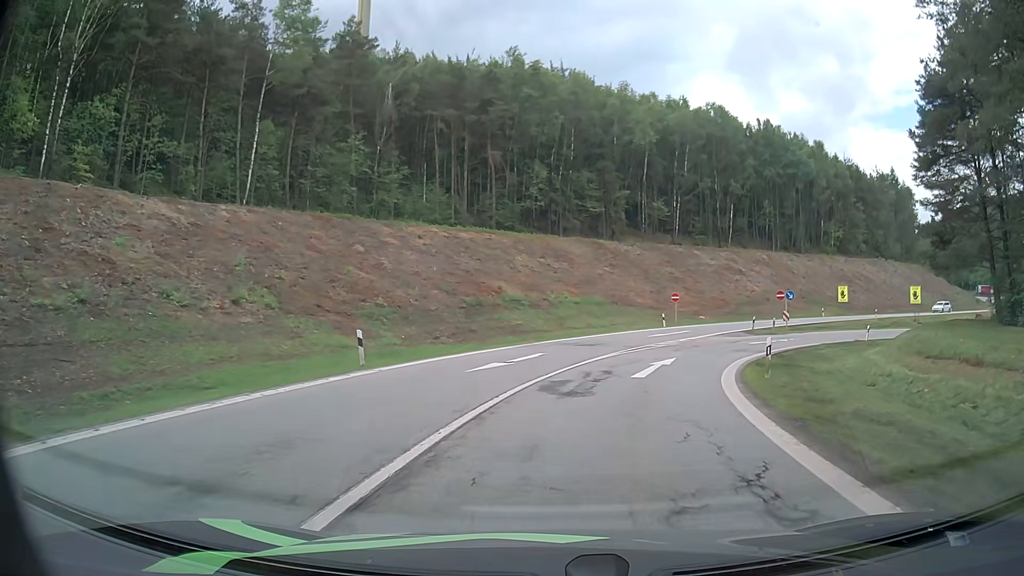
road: motorway_link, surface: asphalt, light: Day
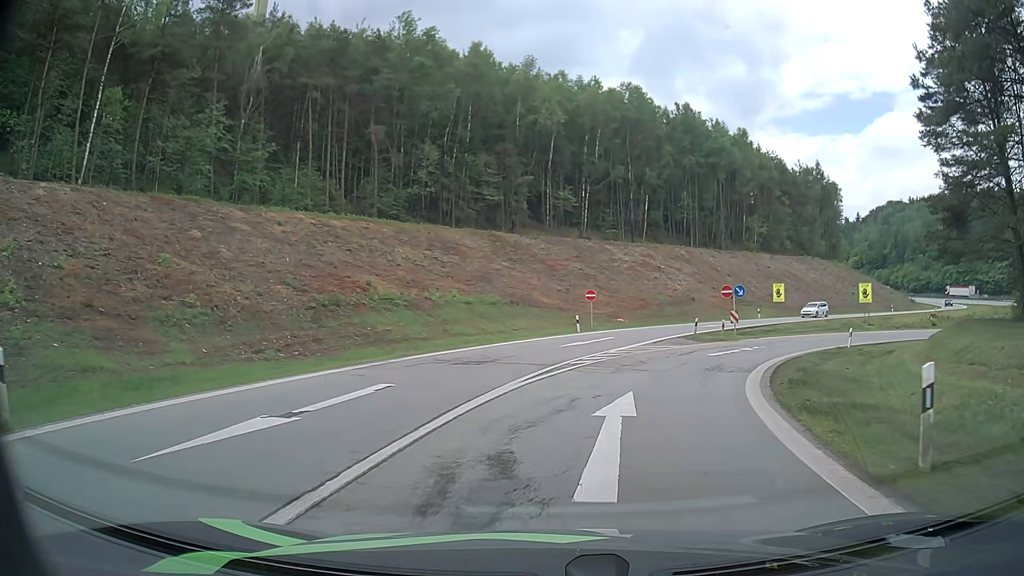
(+0.7, +10.9) m; +8°
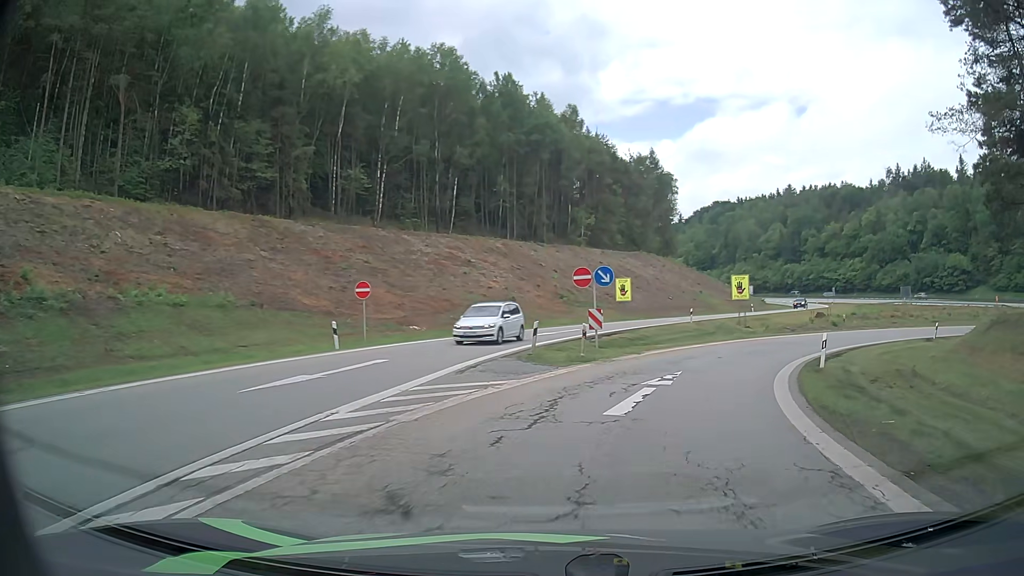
(+2.2, +16.1) m; +17°
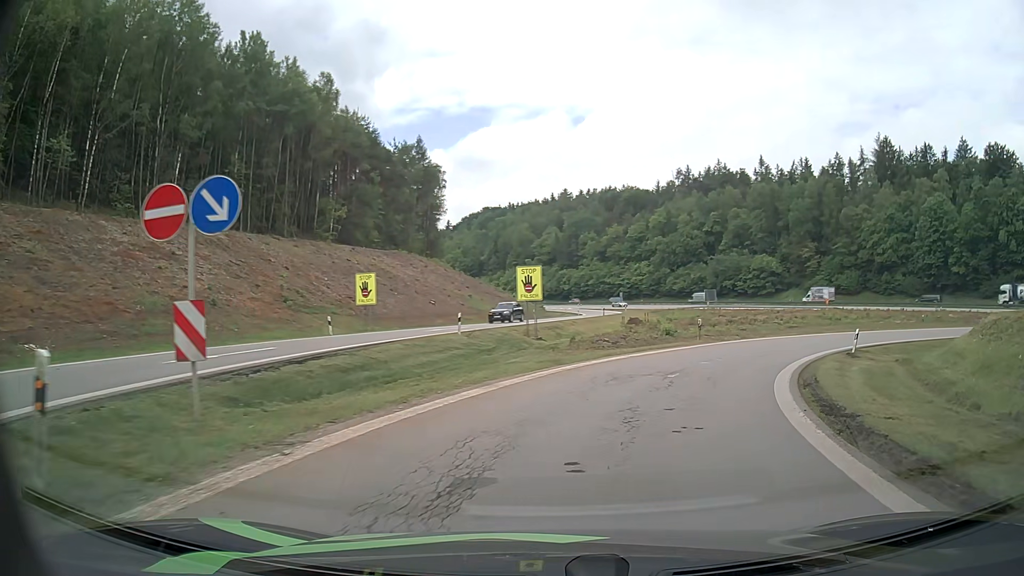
(+2.5, +16.2) m; +19°
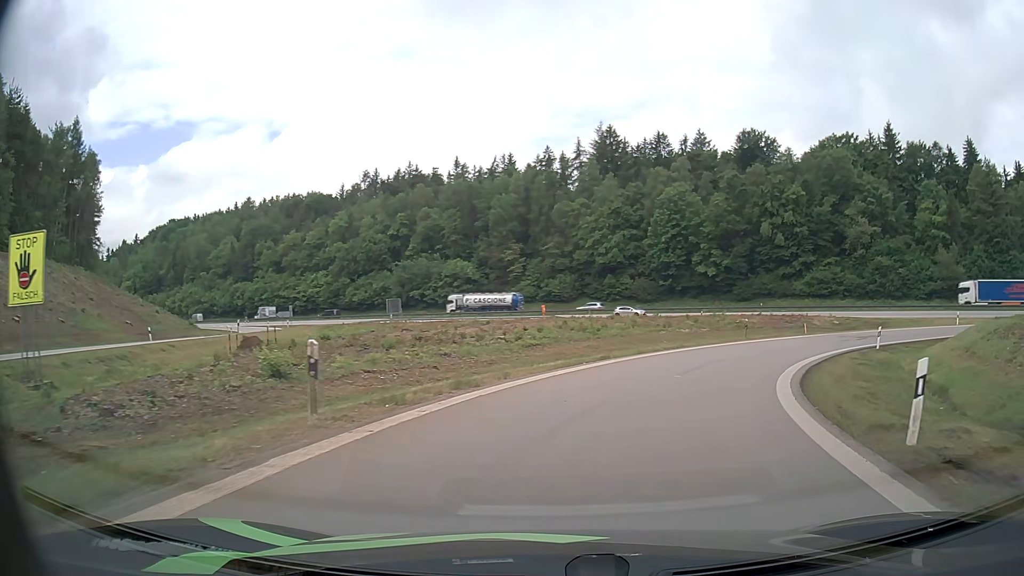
(+5.2, +21.4) m; +26°
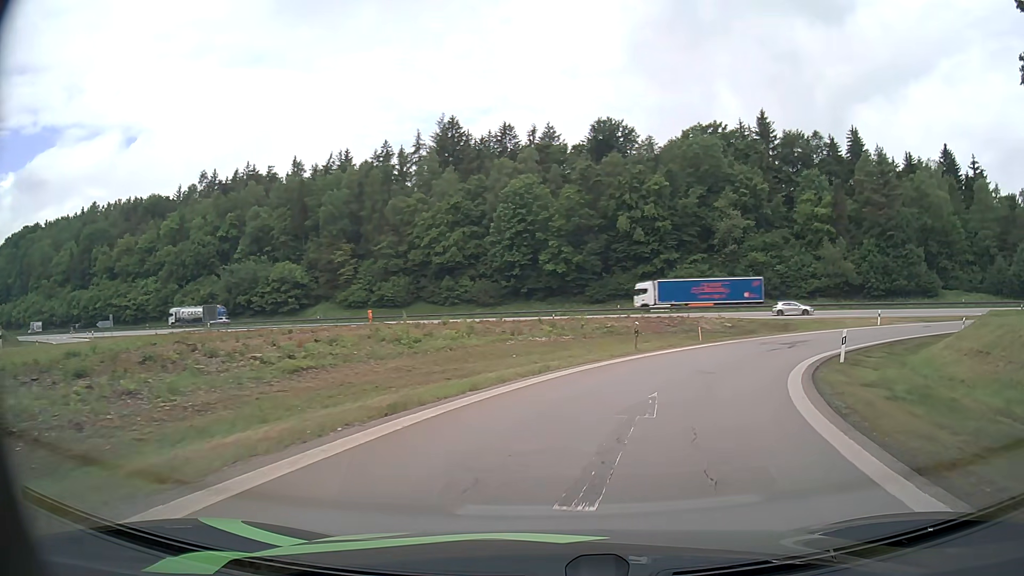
(+1.4, +11.3) m; +14°
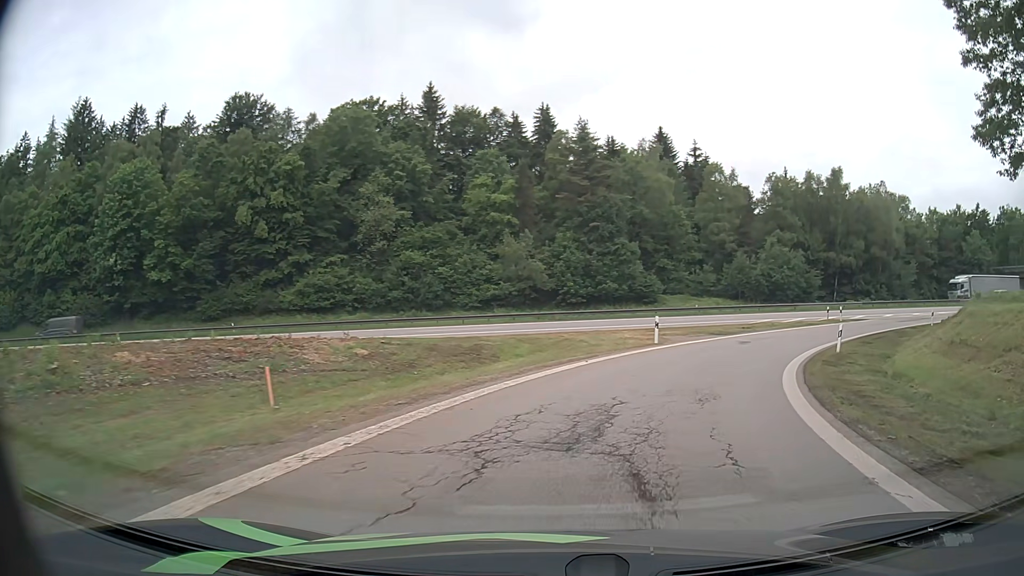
(+5.9, +22.5) m; +29°
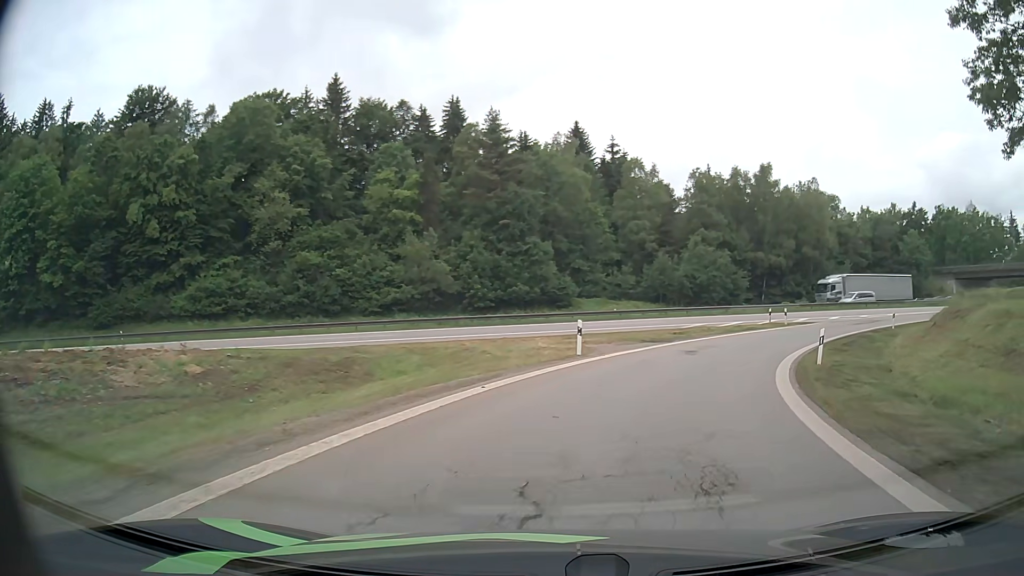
(+0.4, +6.0) m; +8°
(+1, +10) (+4, +19) (+9, +28) (+15, +36) (+22, +43) (+30, +49) (+39, +54) (+48, +58) (+57, +61) (+67, +65) m
